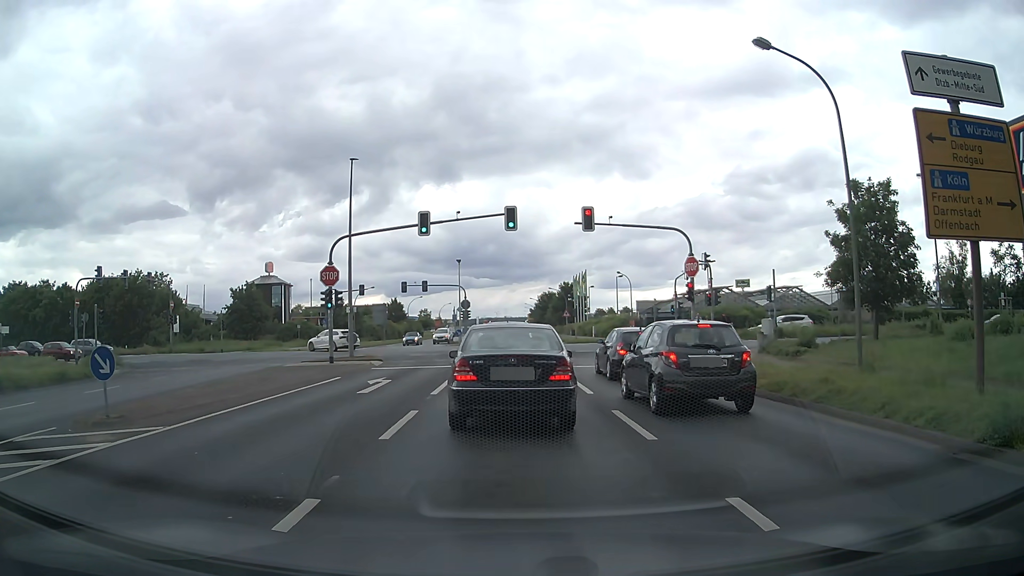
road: tertiary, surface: asphalt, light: Day
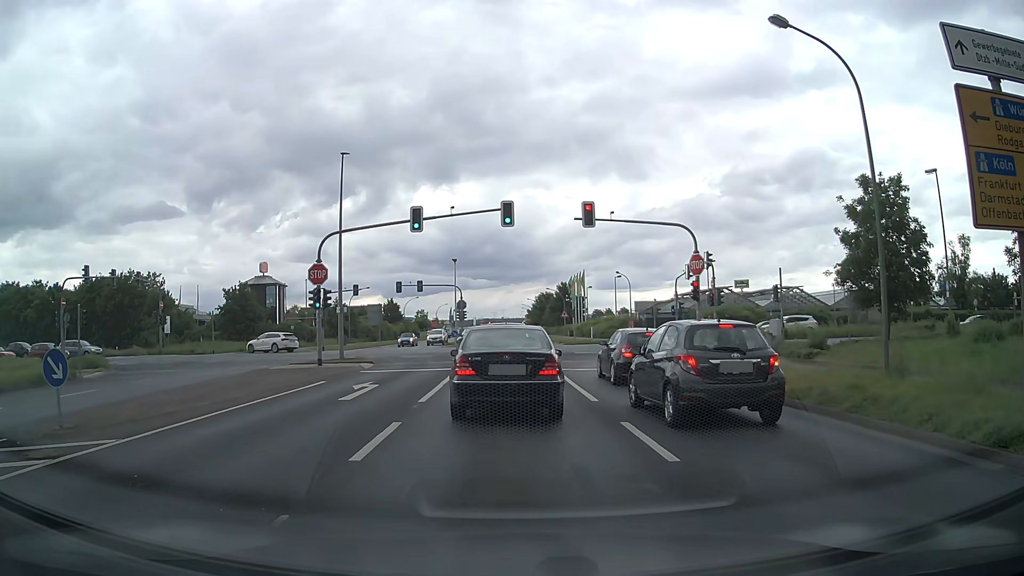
(0.0, +1.5) m; 0°
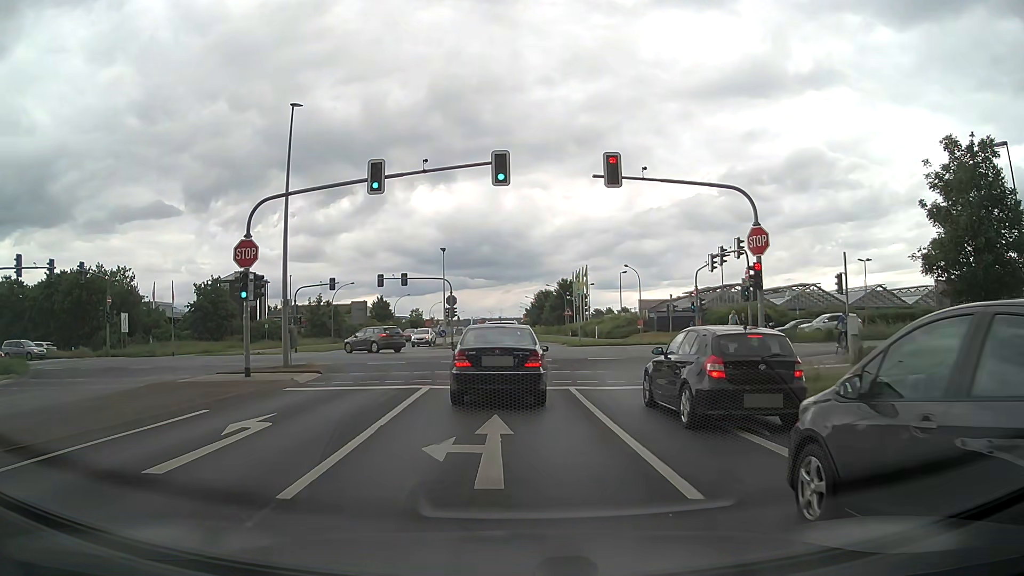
(0.0, +8.0) m; 0°
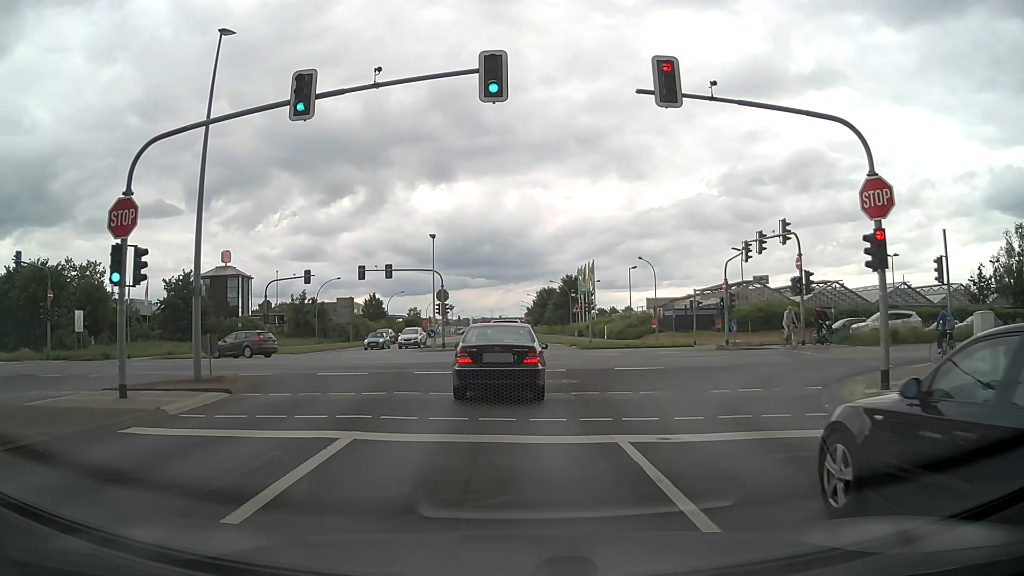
(0.0, +7.5) m; 0°
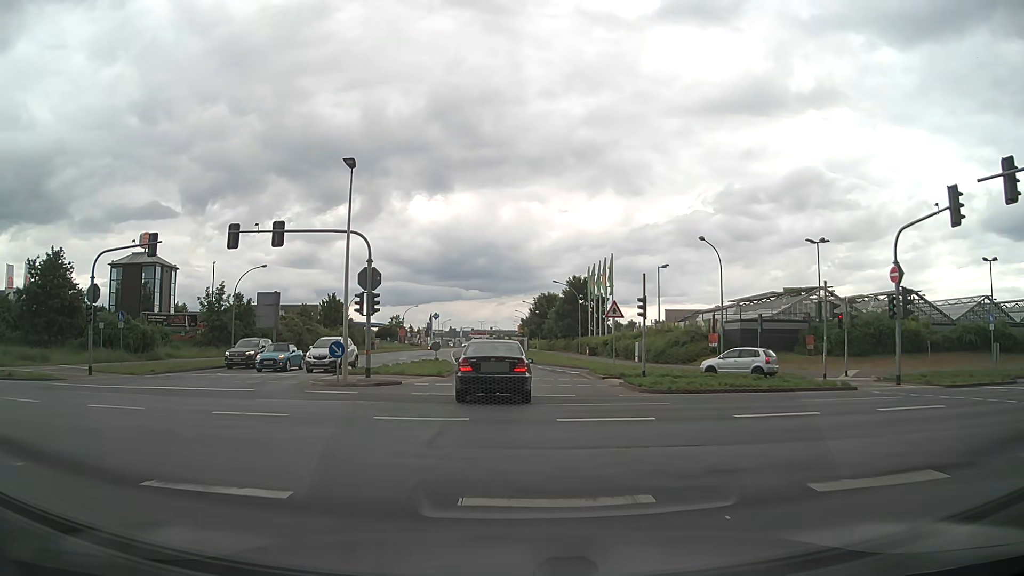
(0.0, +22.8) m; +1°
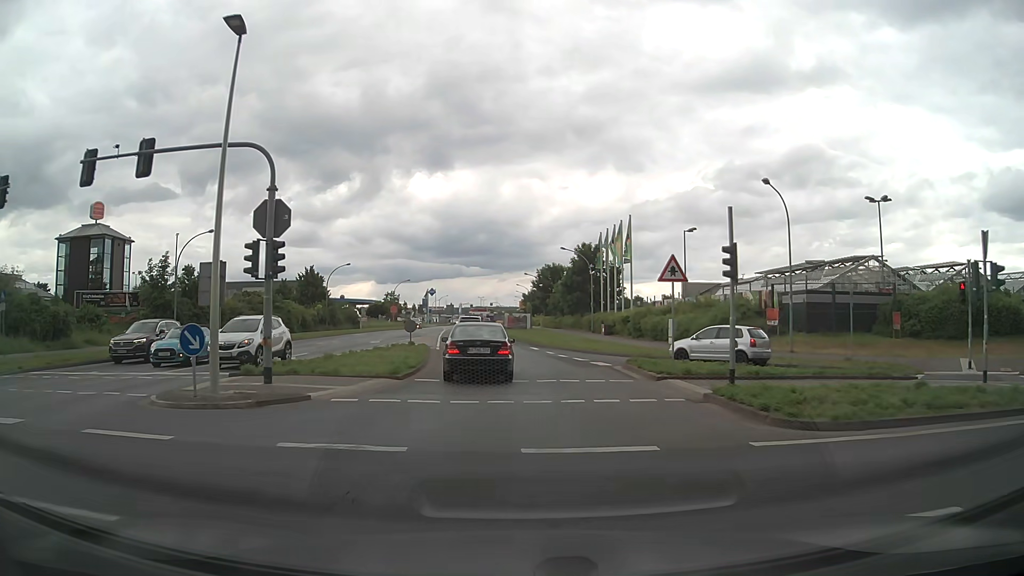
(-0.1, +10.8) m; 0°
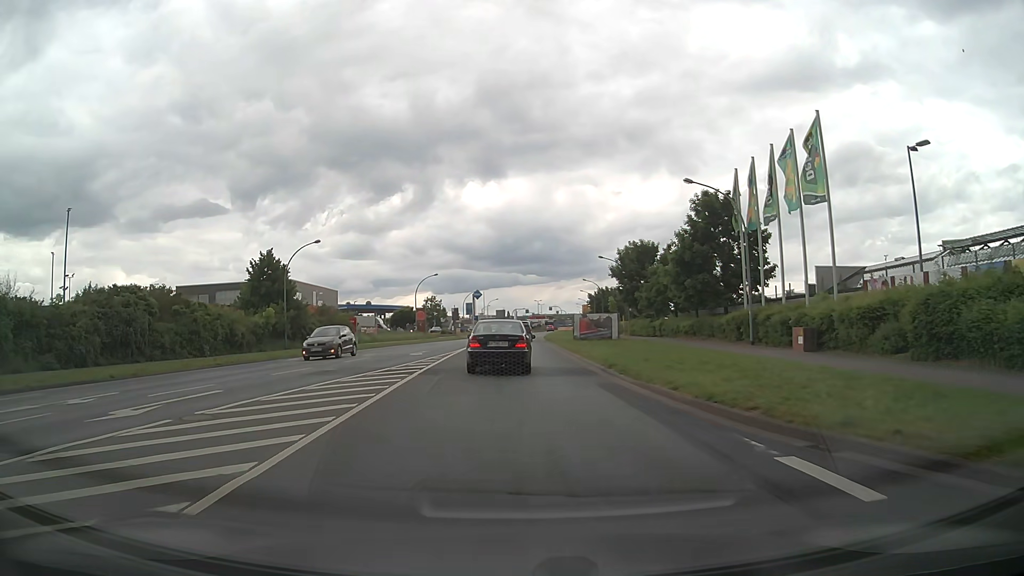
(-1.5, +30.9) m; -5°
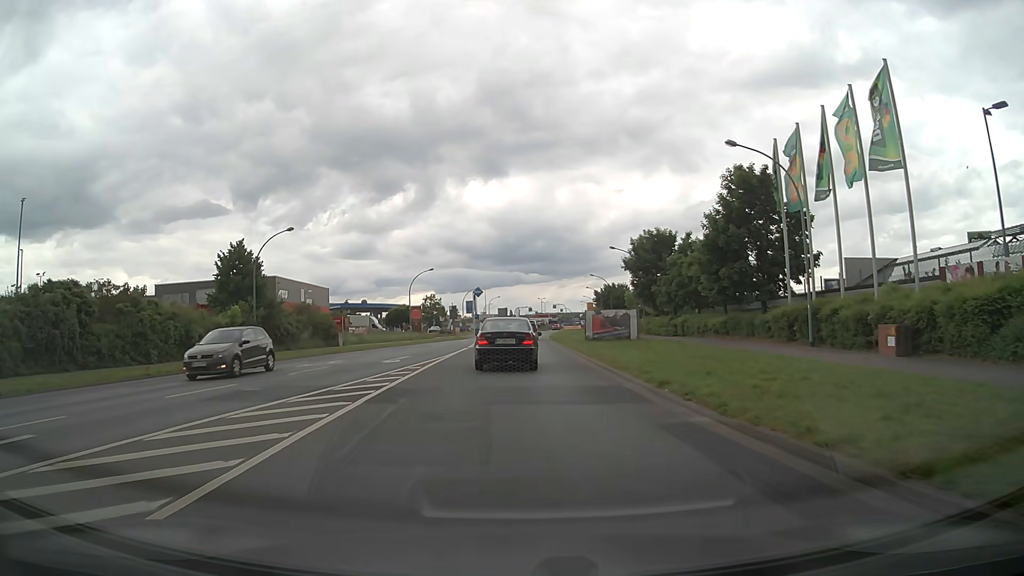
(0.0, +6.5) m; 0°
(0, +10) (0, +20) (0, +30) (0, +40) (+1, +50) (+1, +60) (+1, +70) (+2, +80) (+3, +90) (+3, +100) m
